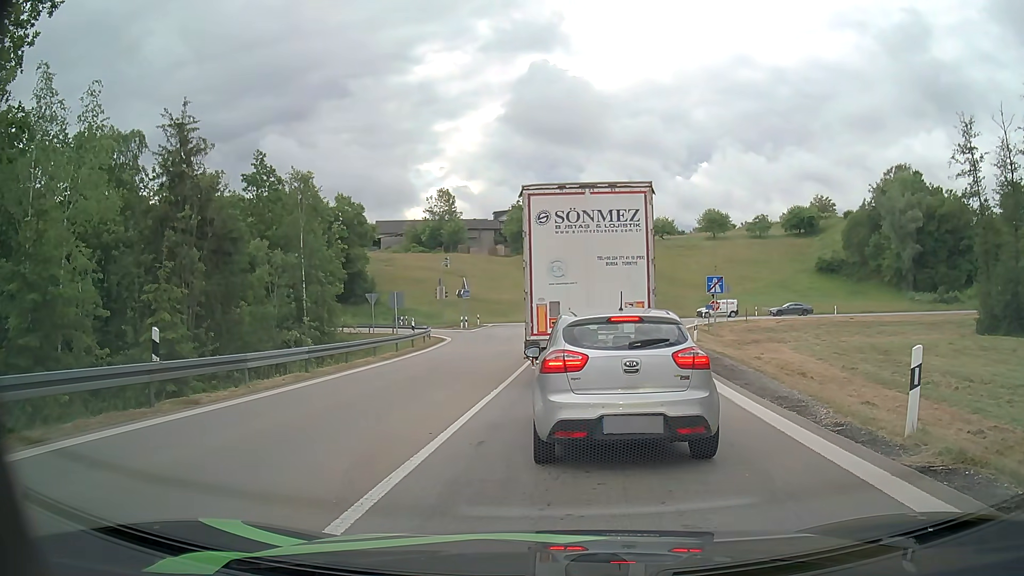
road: motorway_link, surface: asphalt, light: Day
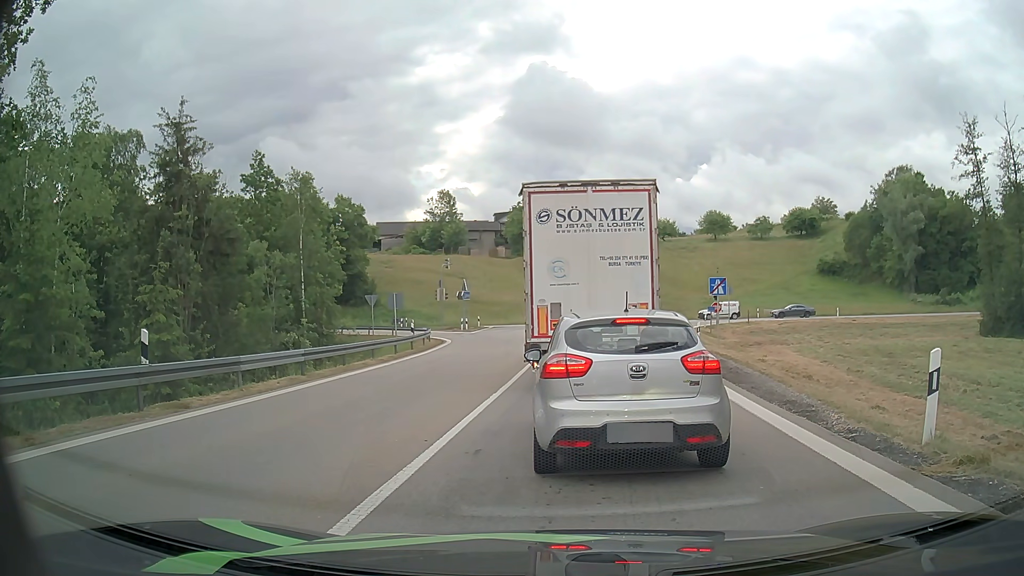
(0.0, +0.4) m; 0°
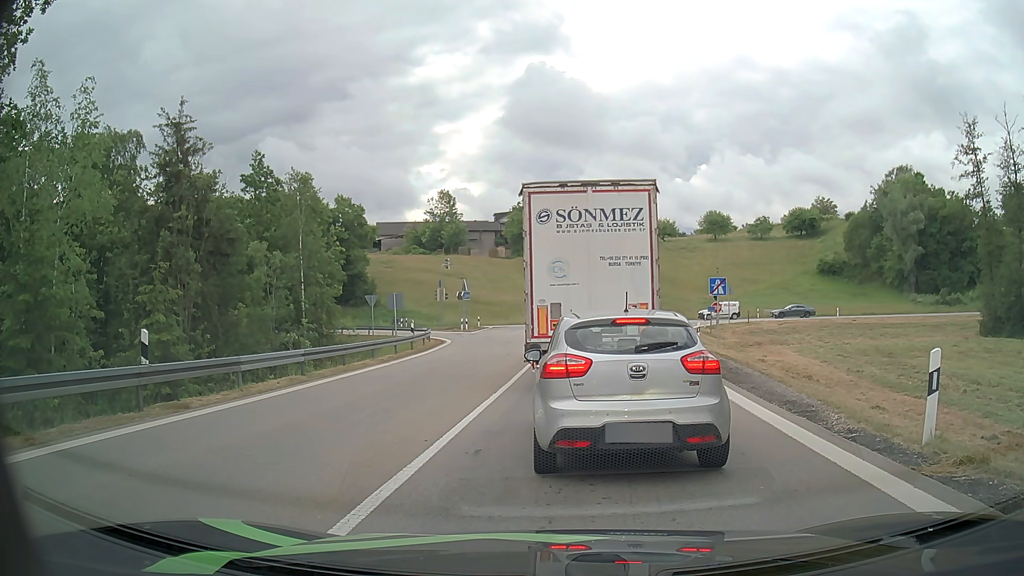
(0.0, 0.0) m; 0°
